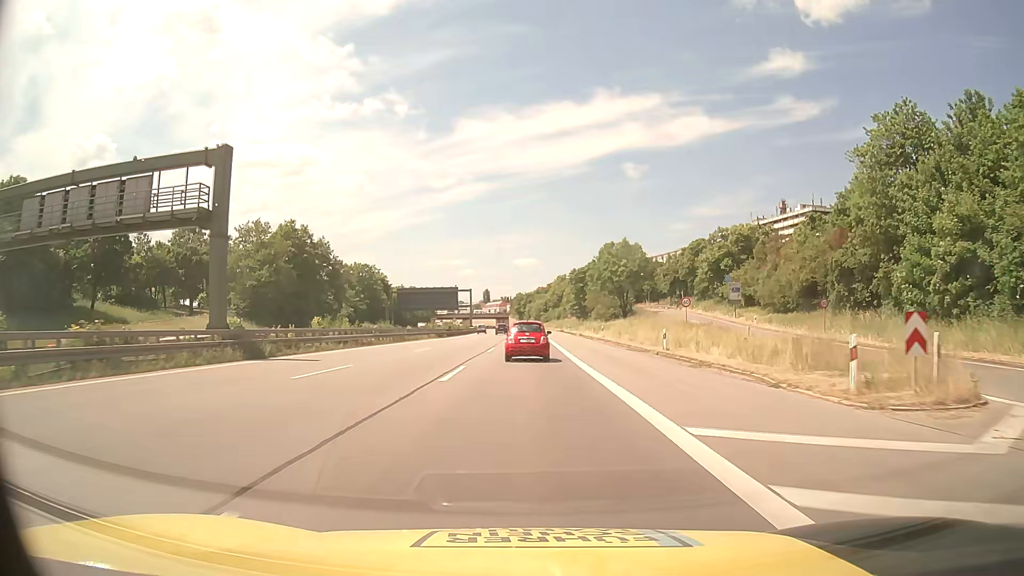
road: motorway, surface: asphalt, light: Day
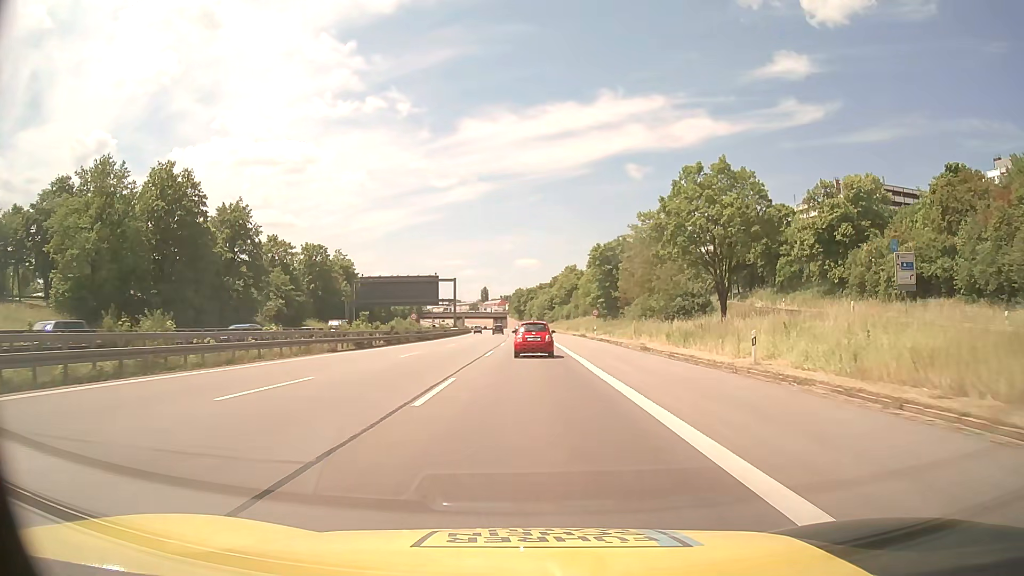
(-0.1, +41.5) m; 0°
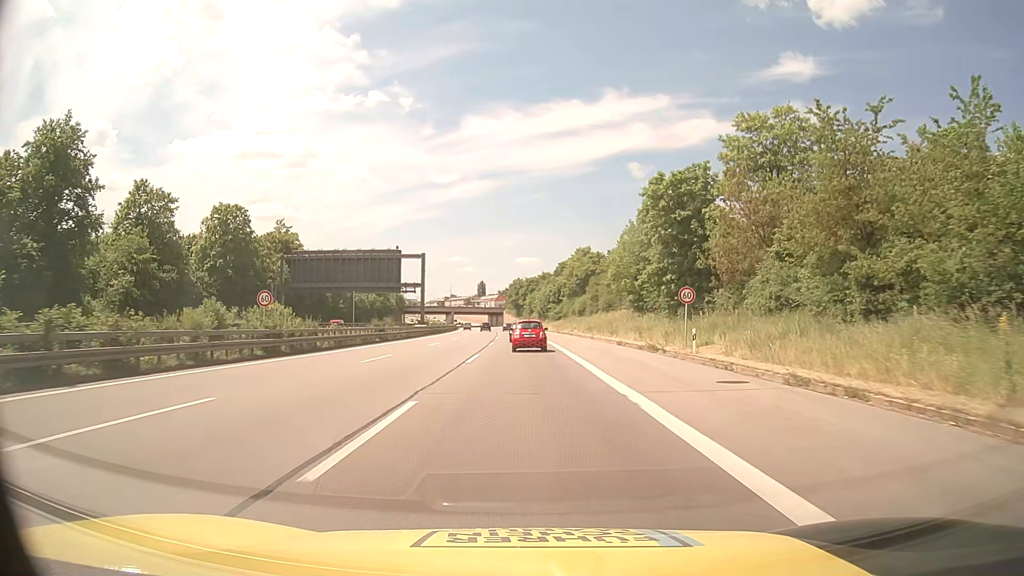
(0.0, +41.5) m; 0°
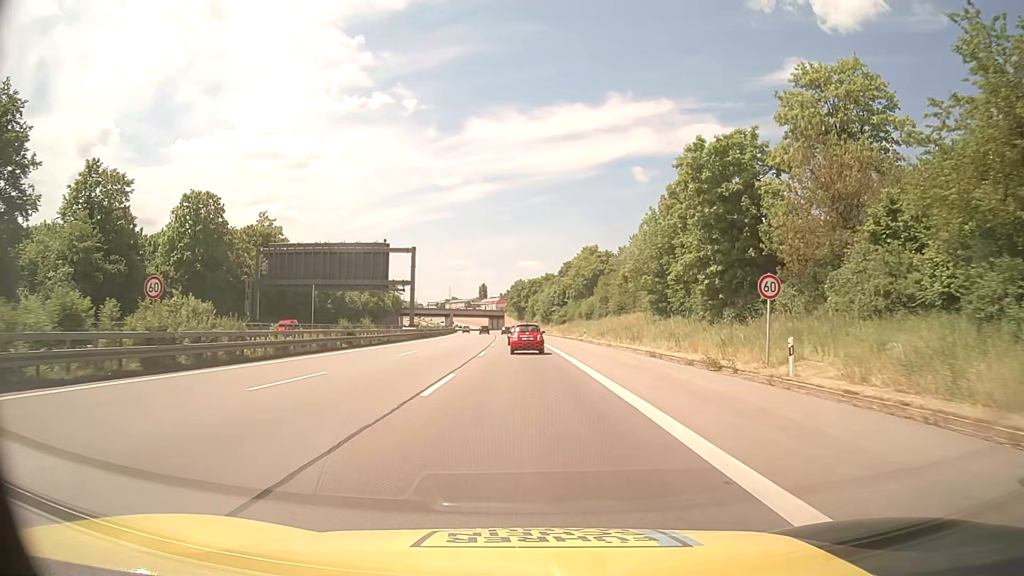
(0.0, +10.4) m; 0°
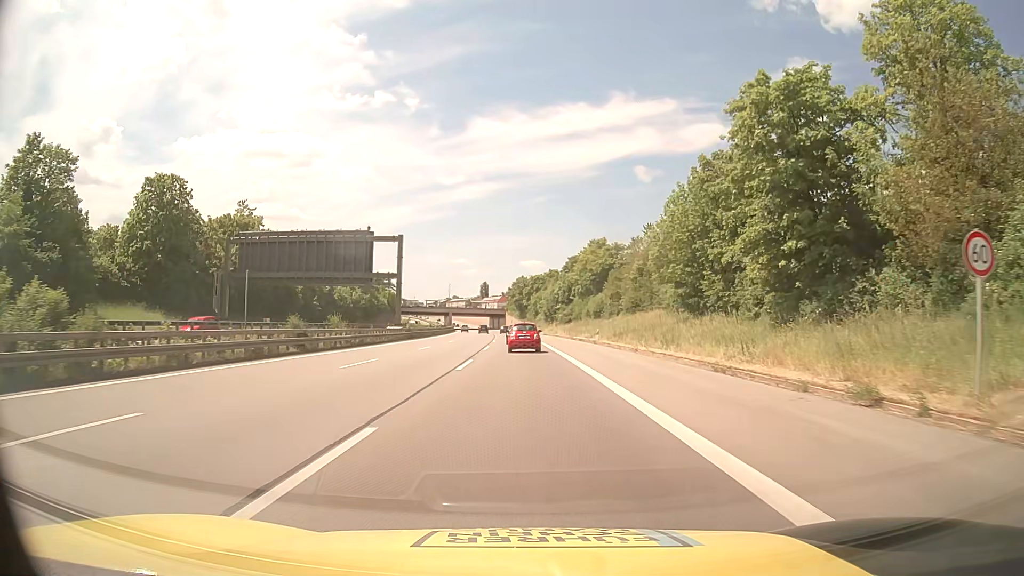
(0.0, +10.4) m; 0°
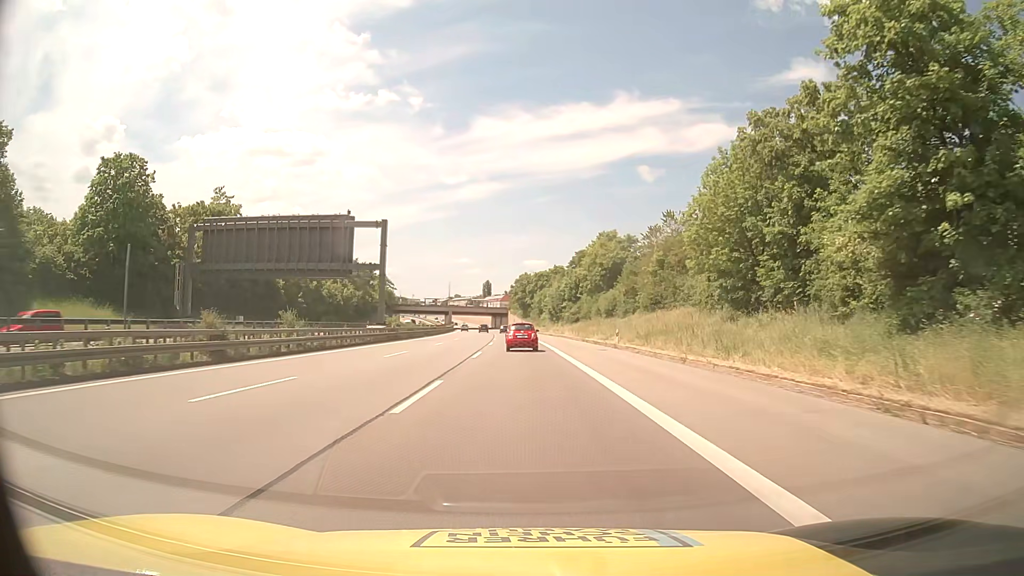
(0.0, +10.4) m; 0°
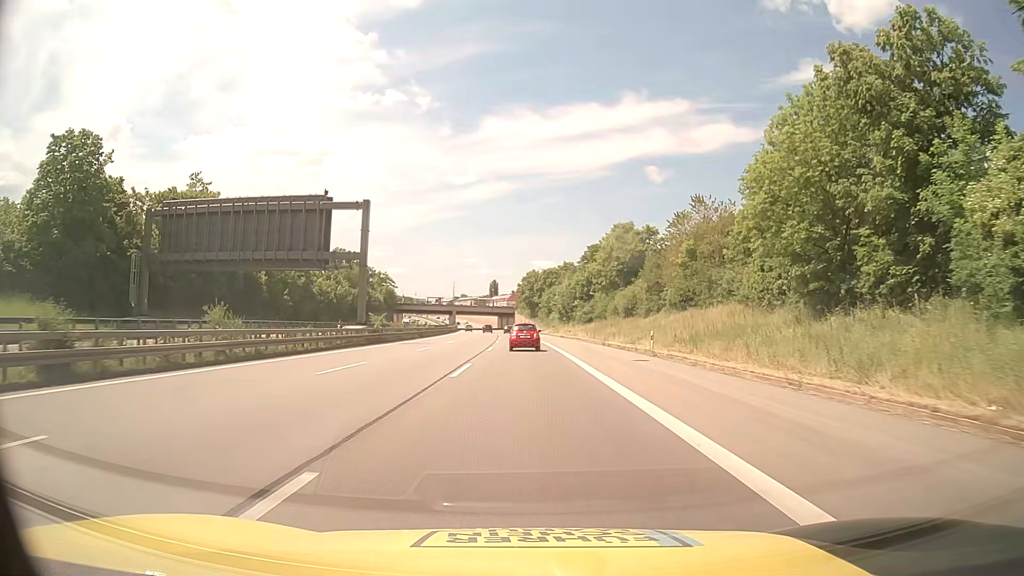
(0.0, +10.4) m; -1°
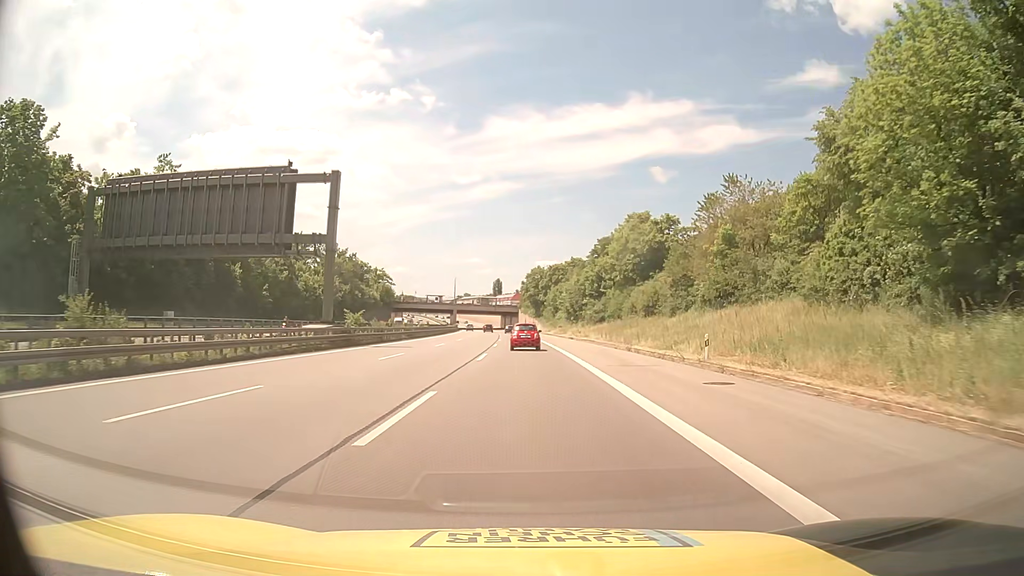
(0.0, +10.4) m; 0°
(0, +10) (0, +20) (0, +30) (0, +40) (0, +50) (-1, +60) (-1, +70) (-1, +80) (-1, +90) (-2, +100) m
